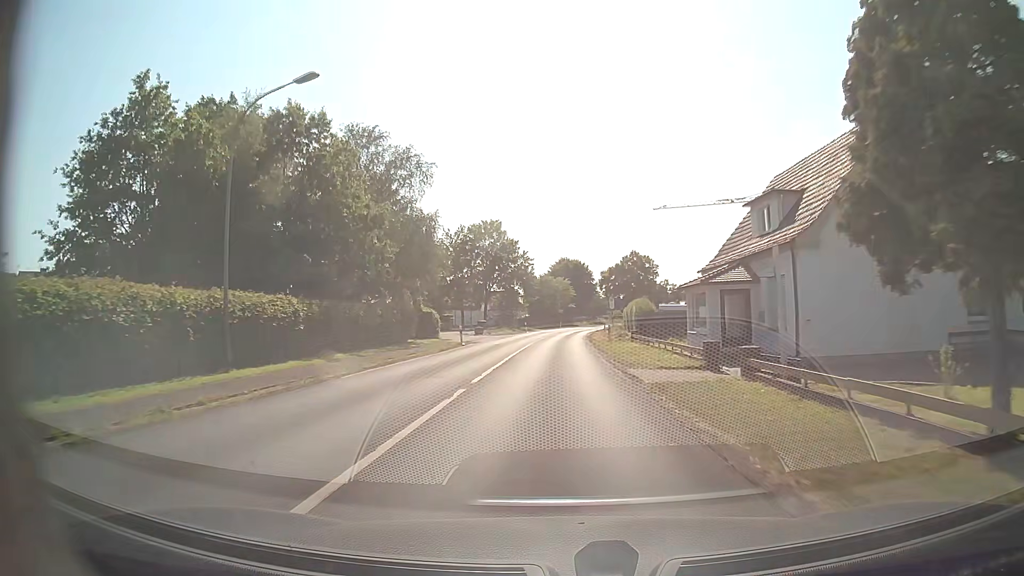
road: secondary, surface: asphalt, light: Day
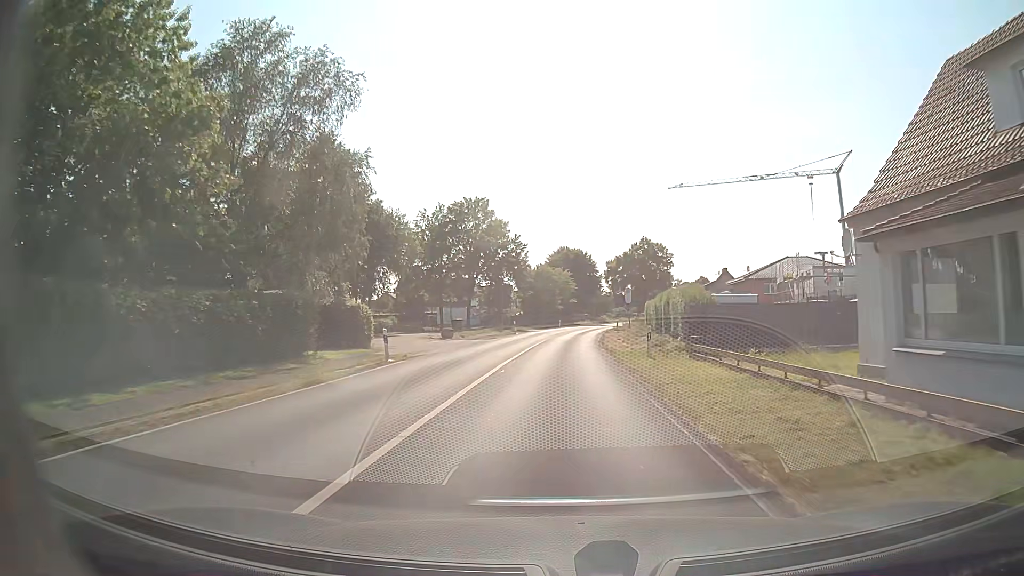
(0.0, +16.8) m; 0°
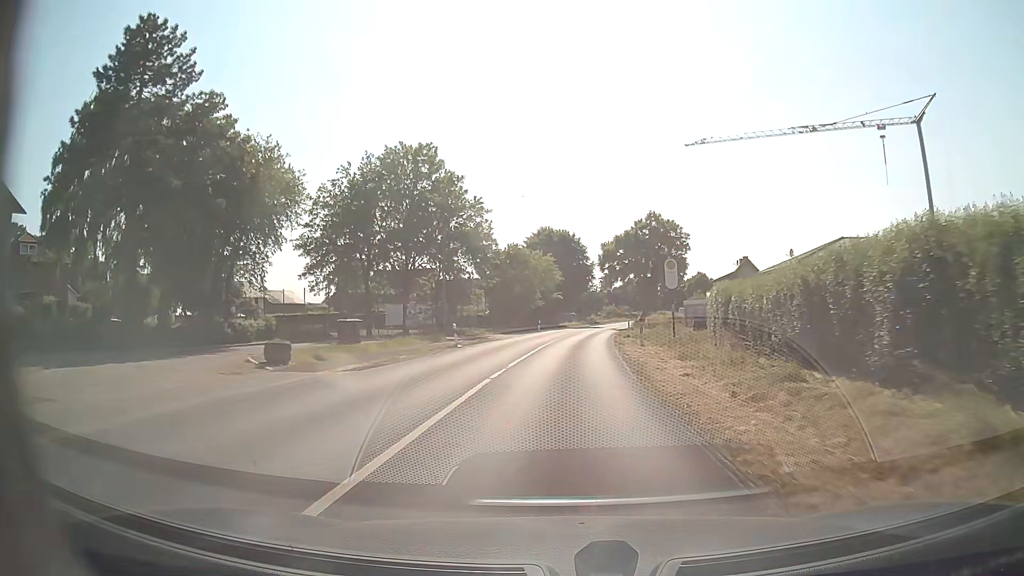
(+0.3, +25.1) m; +1°
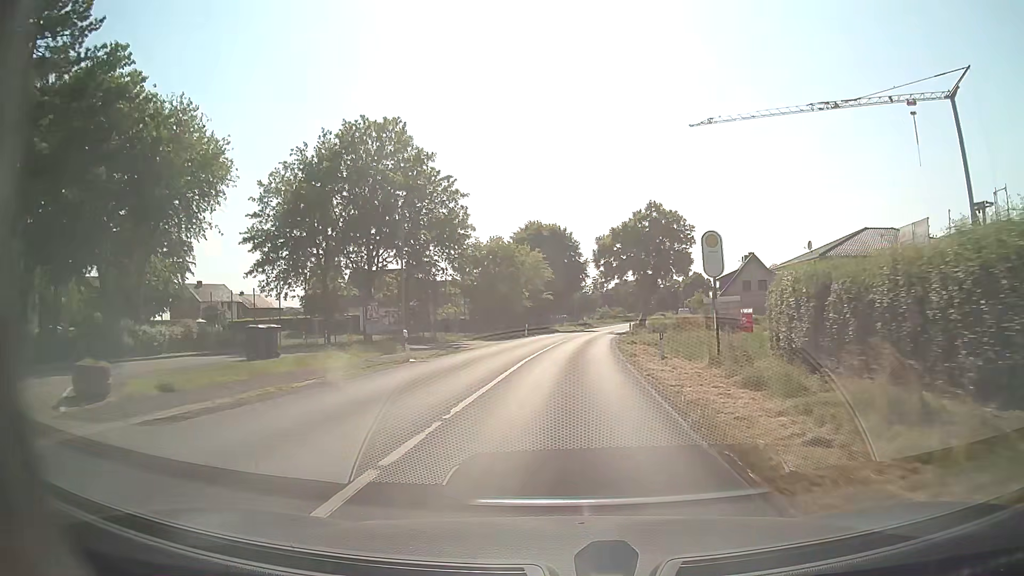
(+0.1, +8.4) m; +1°
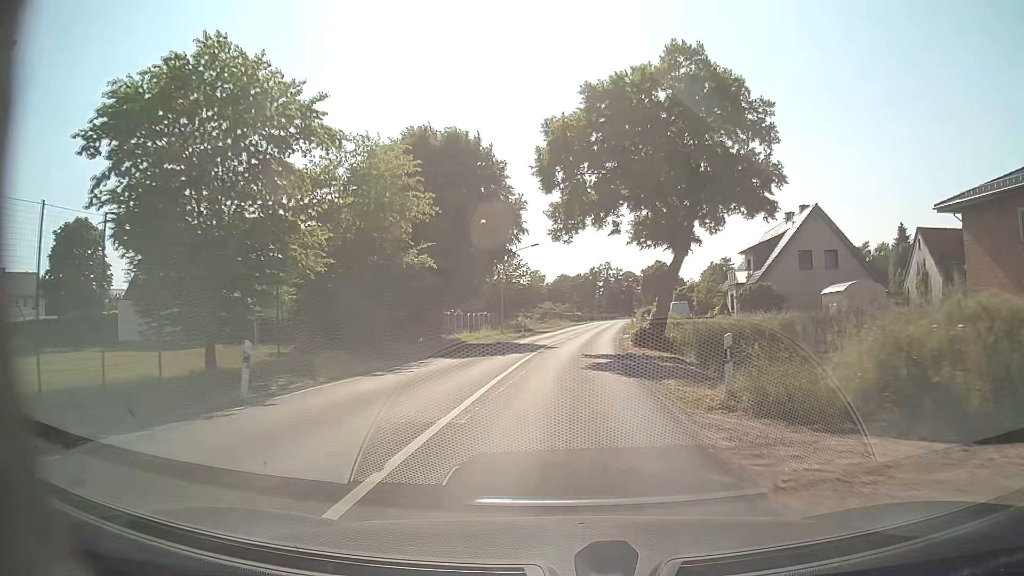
(+1.6, +41.7) m; +5°
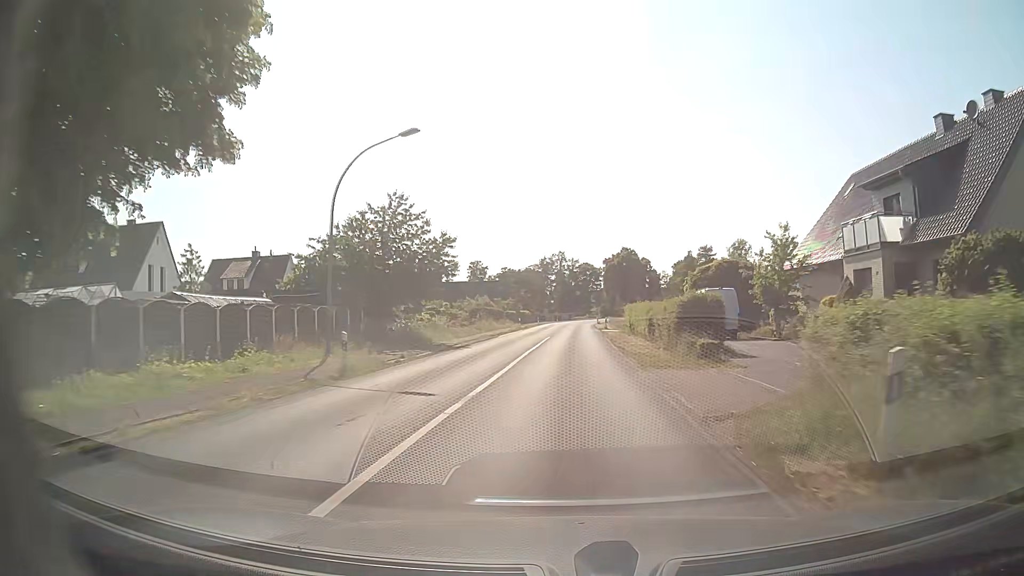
(+1.3, +33.4) m; +4°
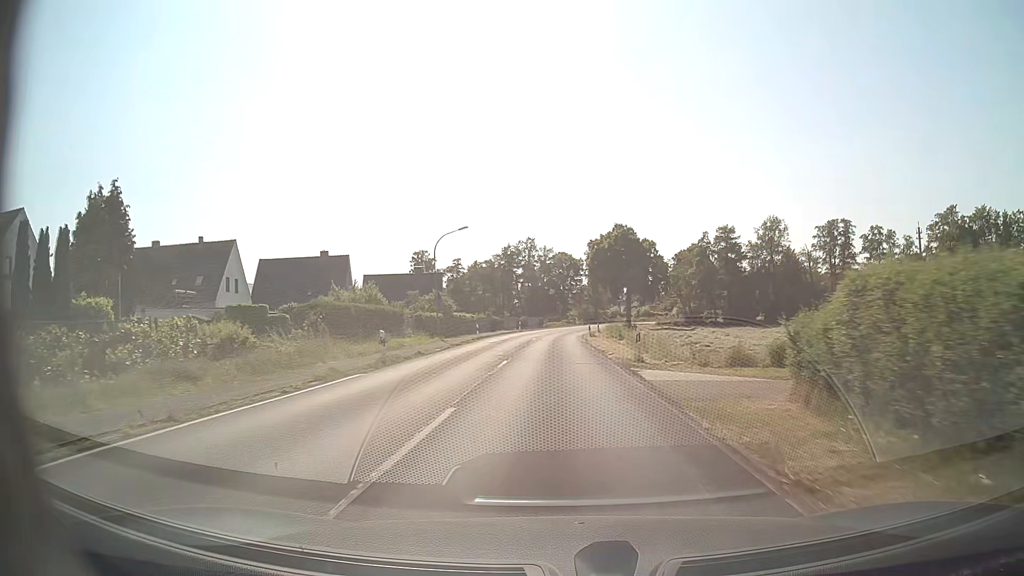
(+1.5, +41.8) m; +3°
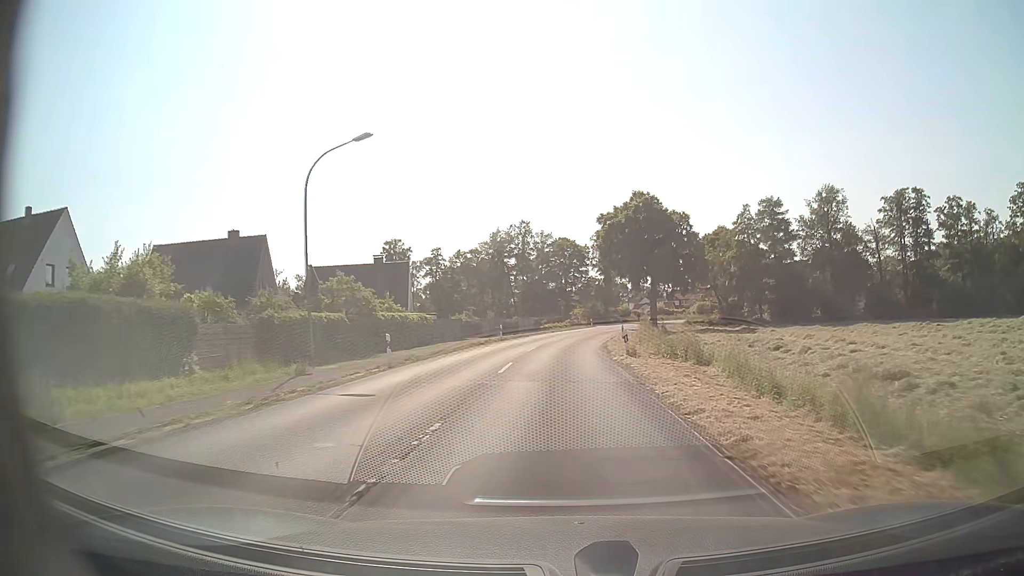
(0.0, +25.0) m; 0°
